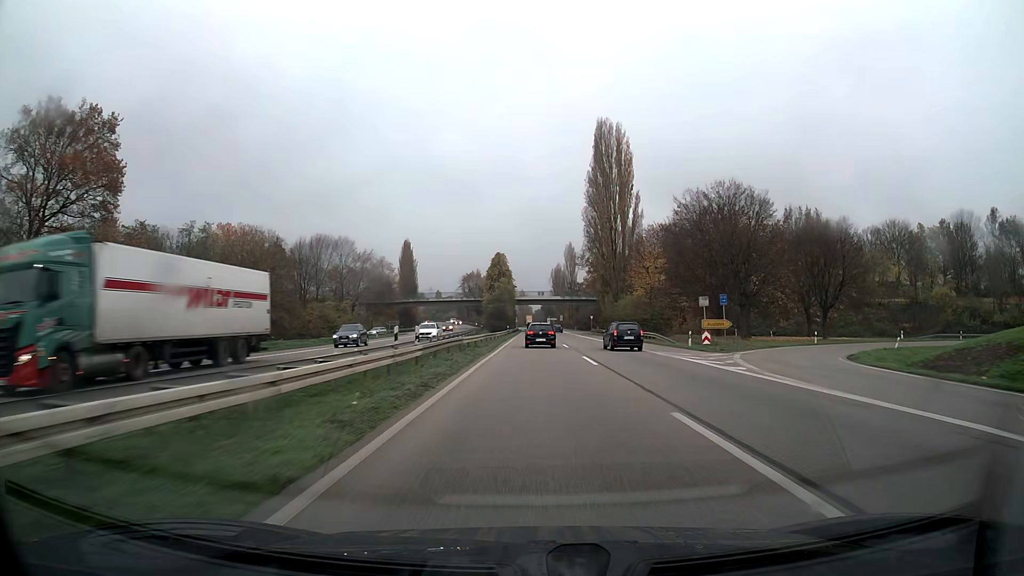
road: trunk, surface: asphalt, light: Day
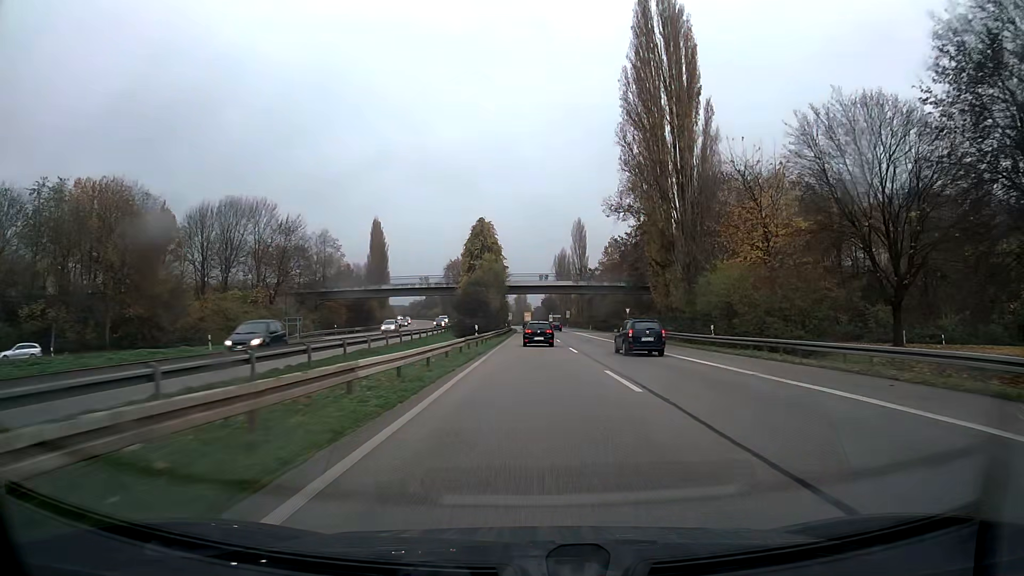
(0.0, +45.2) m; 0°
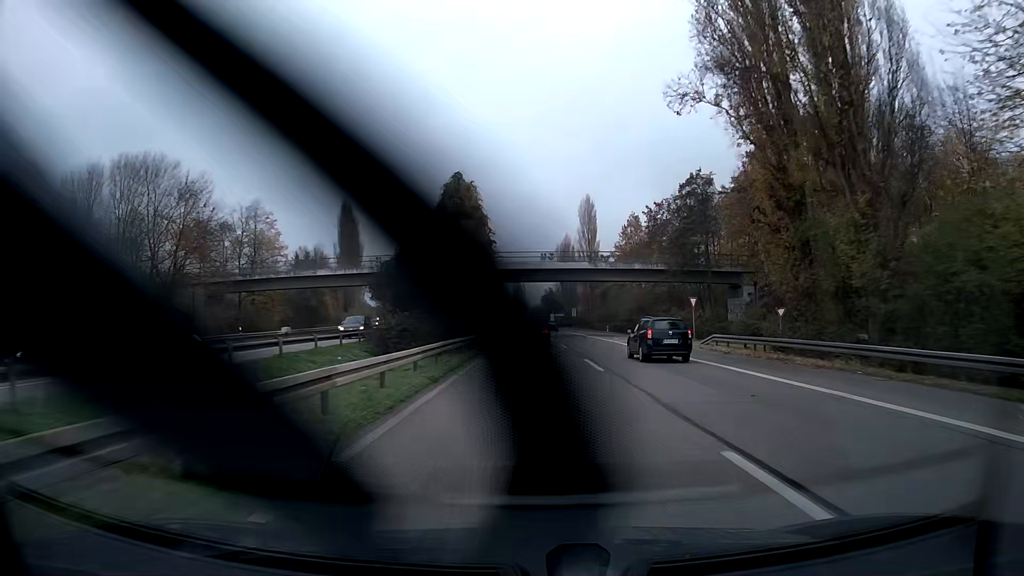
(0.0, +30.2) m; 0°
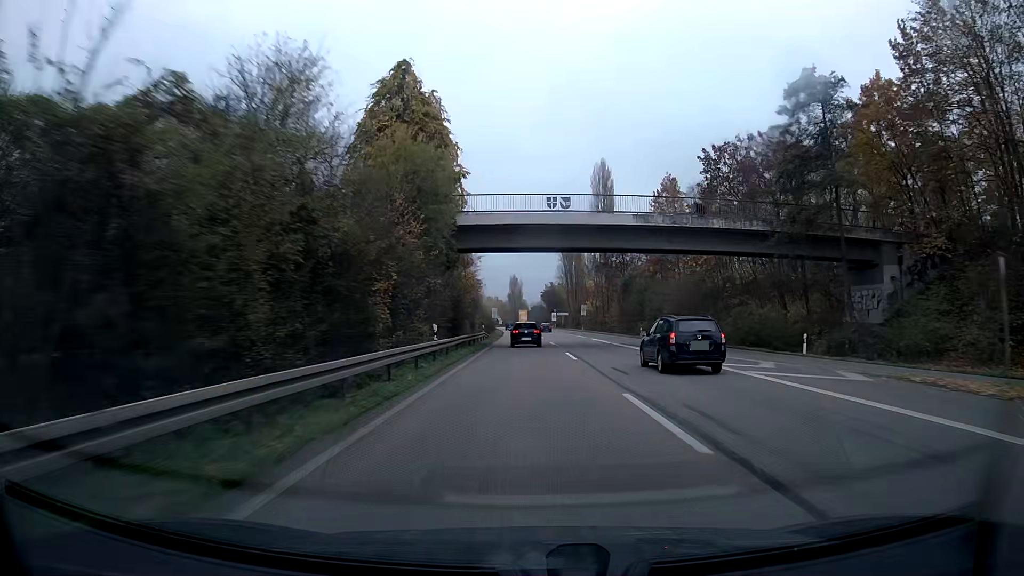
(0.0, +30.3) m; 0°
(0, +10) (0, +20) (0, +30) (0, +40) (-1, +50) (-1, +60) (-1, +70) (-1, +80) (-2, +90) (-2, +100) m
